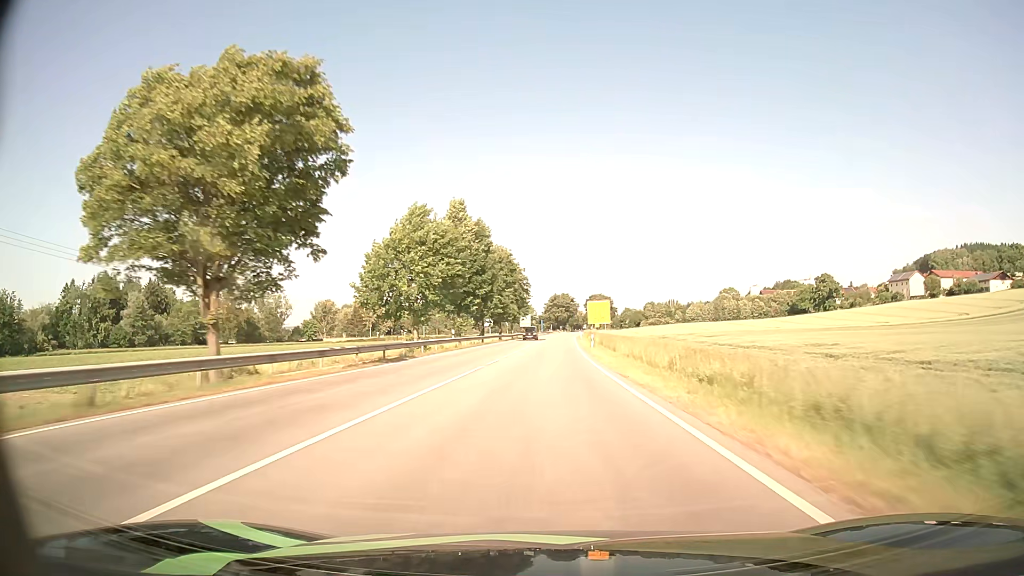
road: primary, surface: asphalt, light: Day
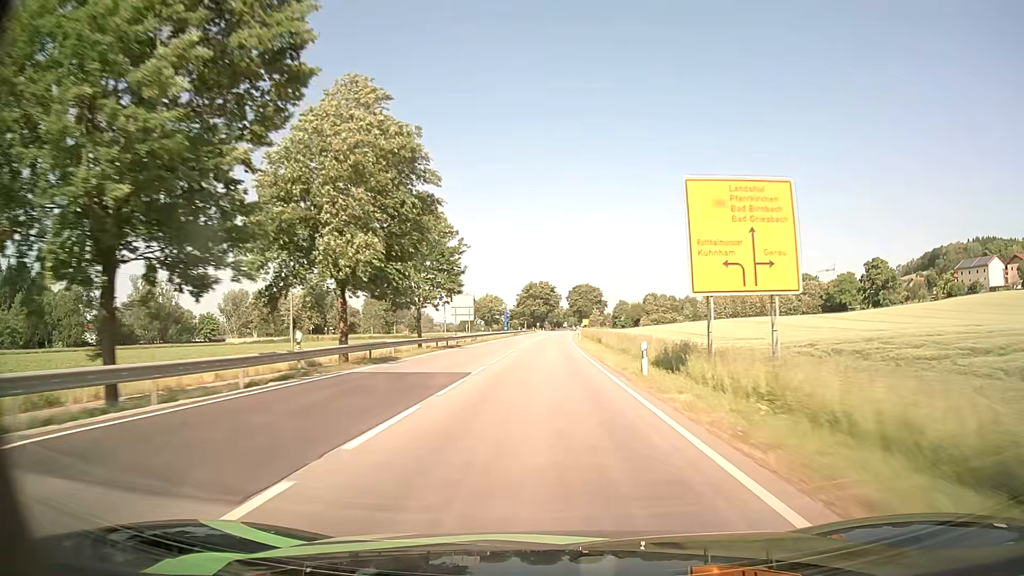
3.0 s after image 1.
(+1.5, +78.7) m; +2°
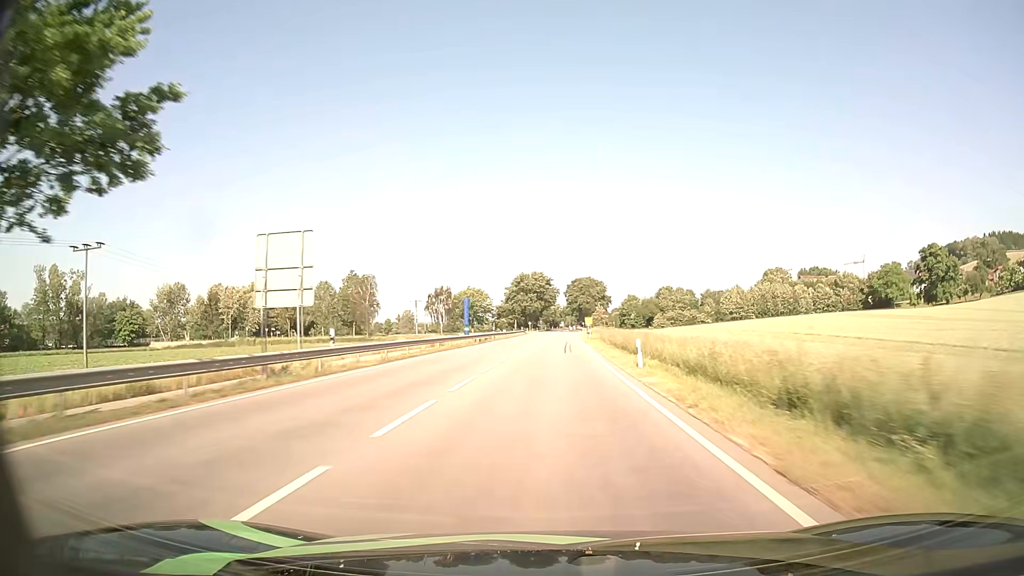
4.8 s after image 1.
(+0.1, +47.1) m; 0°
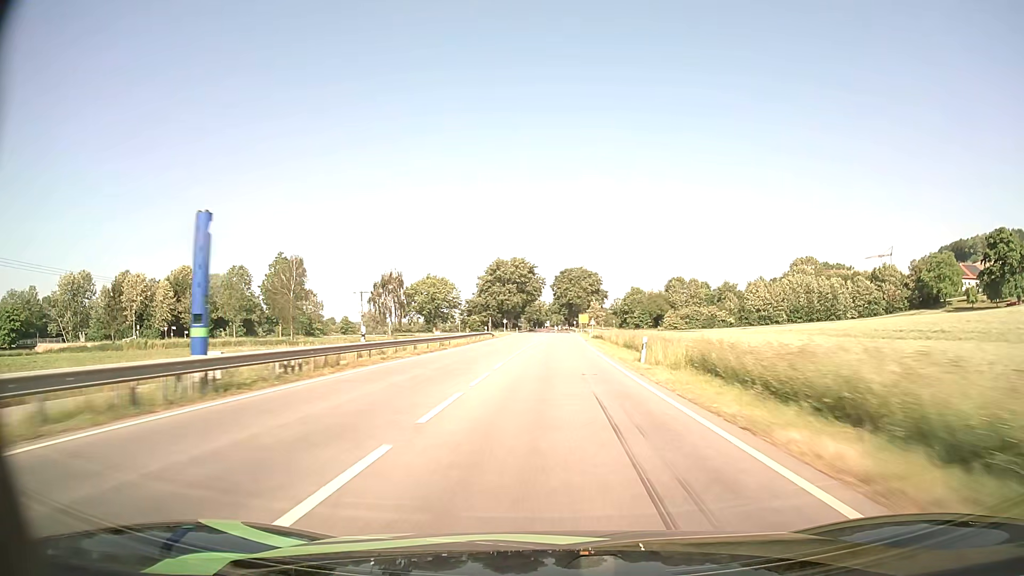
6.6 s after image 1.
(+0.3, +46.9) m; +1°
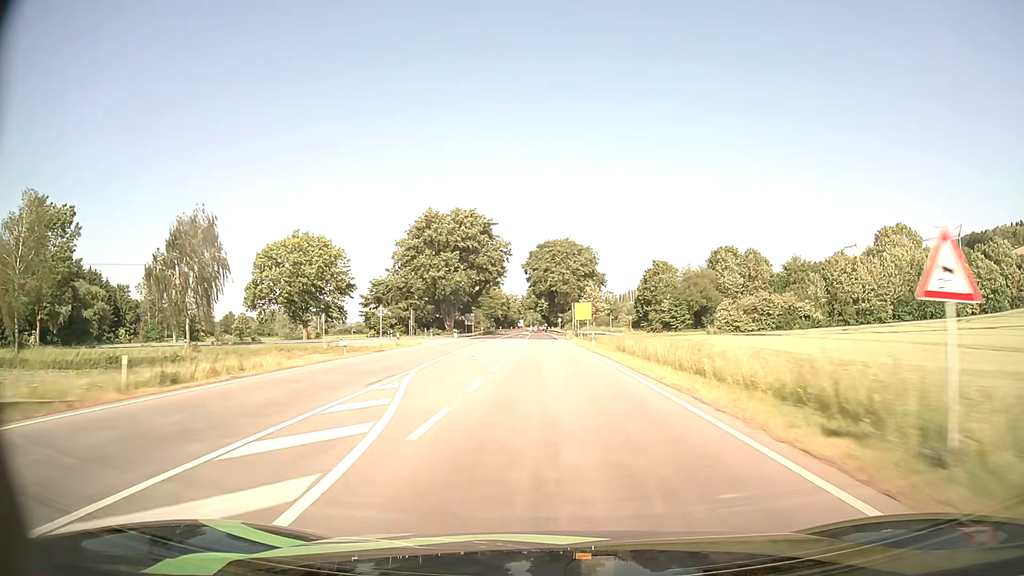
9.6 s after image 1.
(+1.5, +77.8) m; +2°
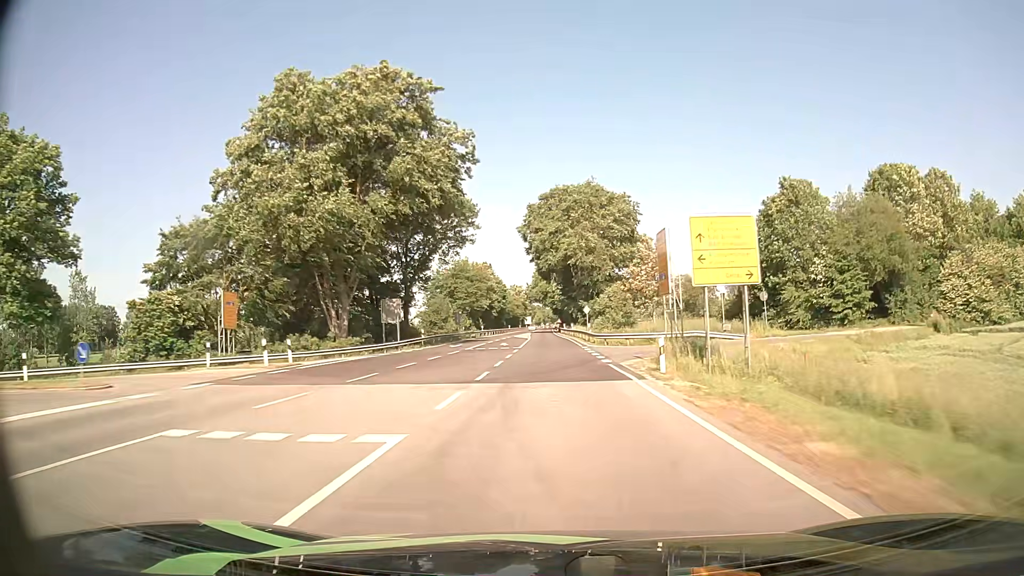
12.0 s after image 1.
(-0.3, +62.0) m; -1°
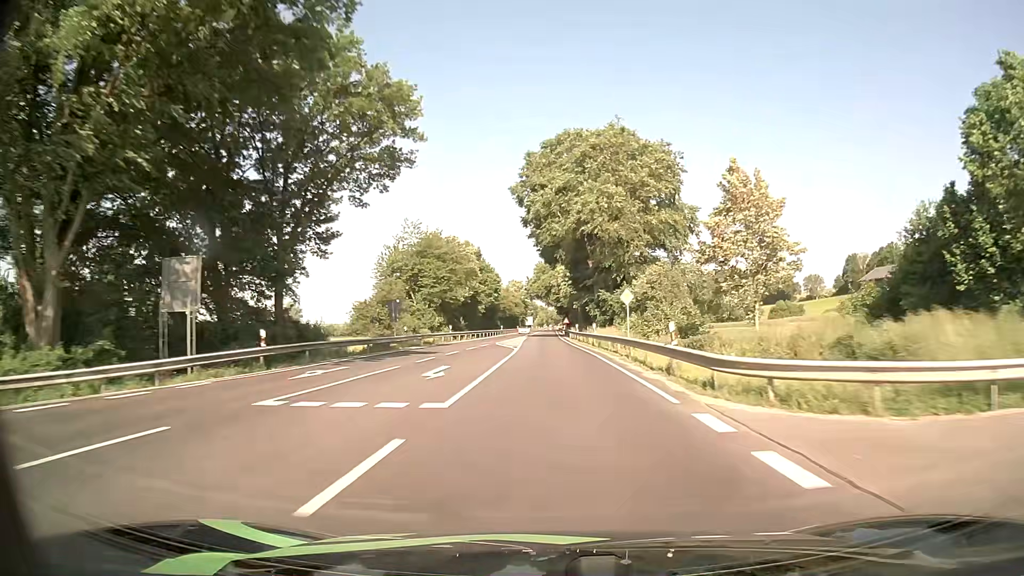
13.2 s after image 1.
(-0.1, +31.0) m; 0°
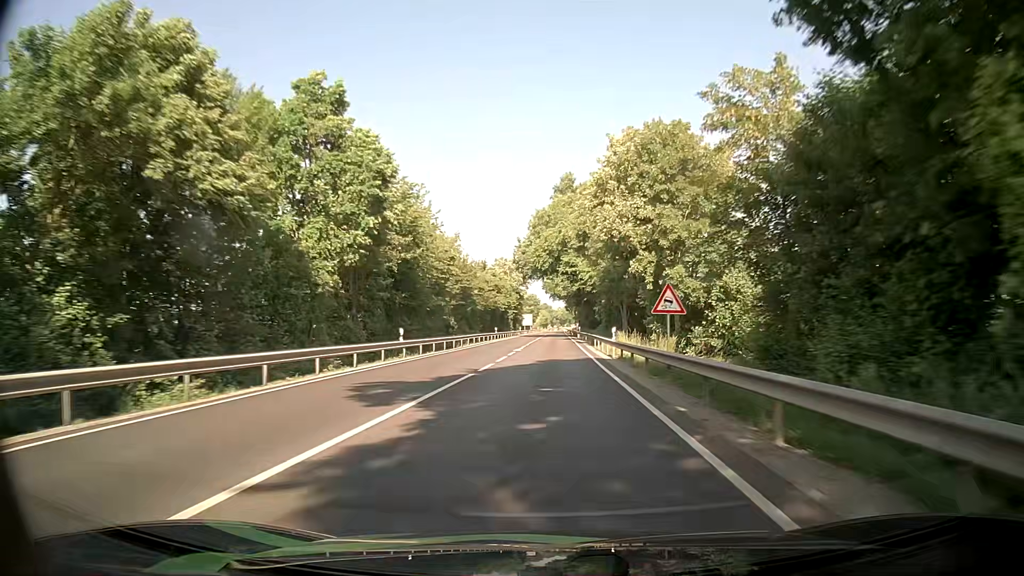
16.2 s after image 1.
(-0.4, +76.9) m; 0°
(0, +10) (0, +20) (0, +30) (0, +40) (0, +50) (0, +60) (0, +70) (0, +80) (0, +90) (0, +100) m
